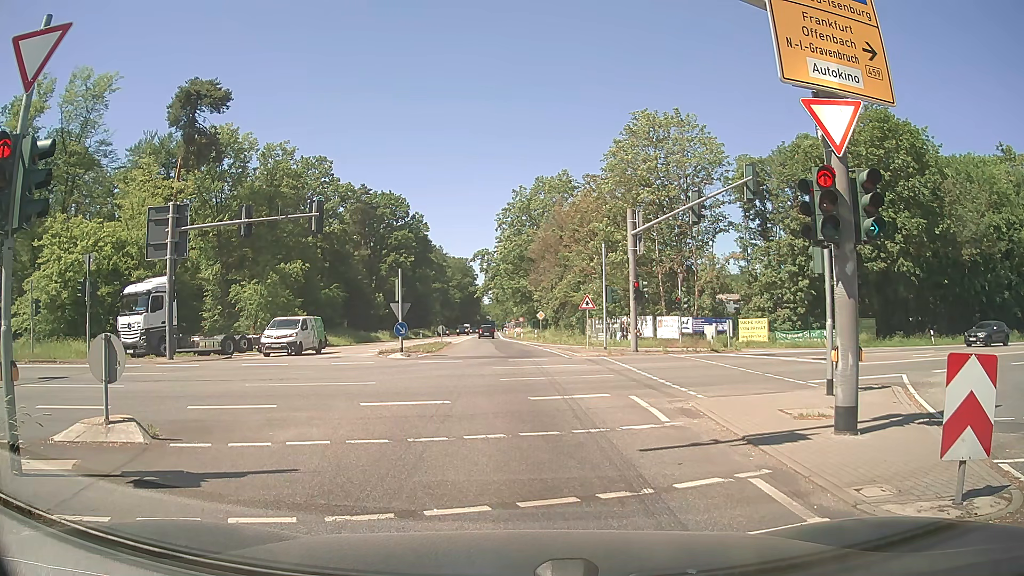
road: secondary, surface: asphalt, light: Day
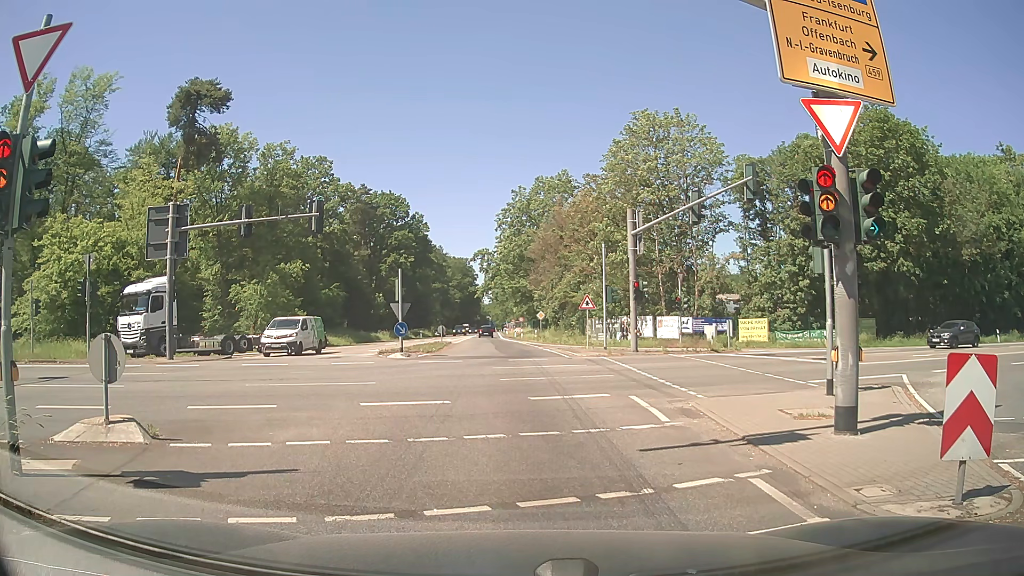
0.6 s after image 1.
(0.0, 0.0) m; 0°
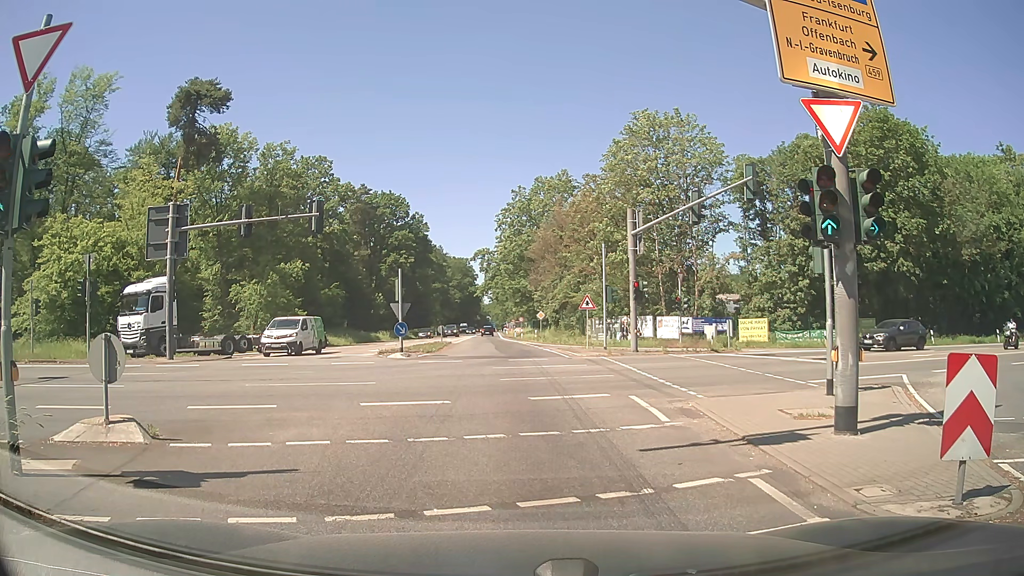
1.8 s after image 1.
(0.0, 0.0) m; 0°
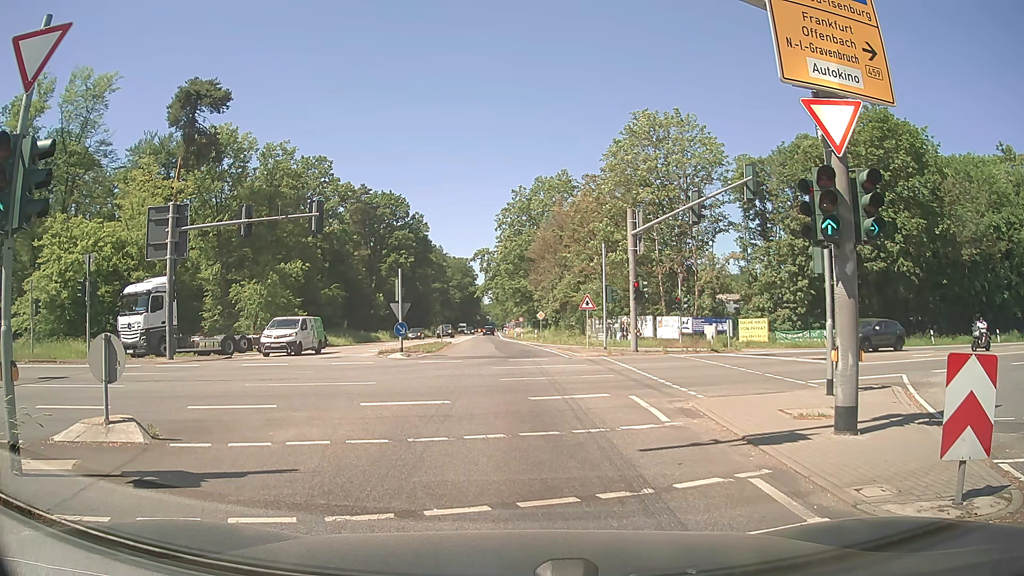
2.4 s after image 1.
(0.0, 0.0) m; 0°
